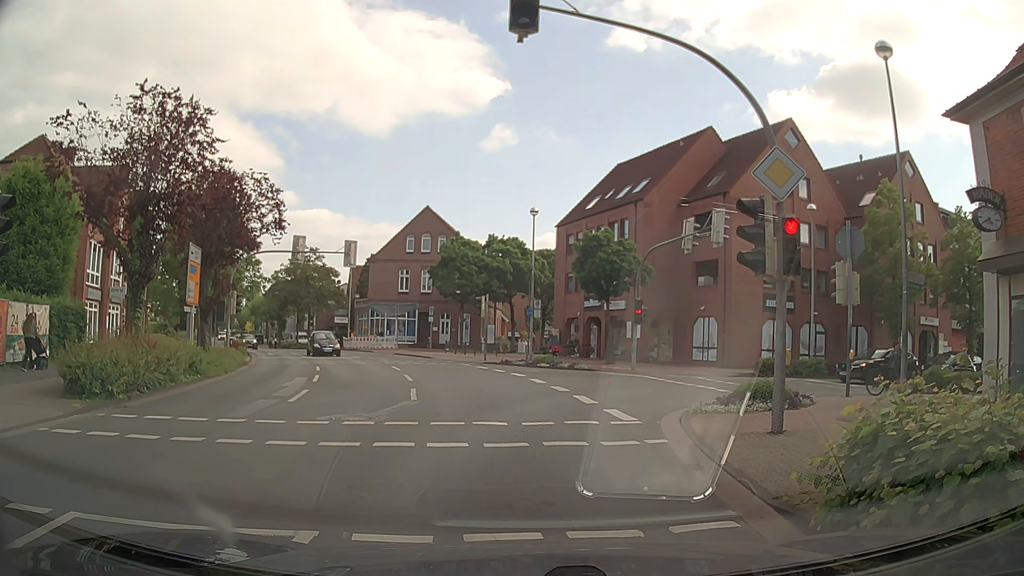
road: tertiary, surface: asphalt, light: Day
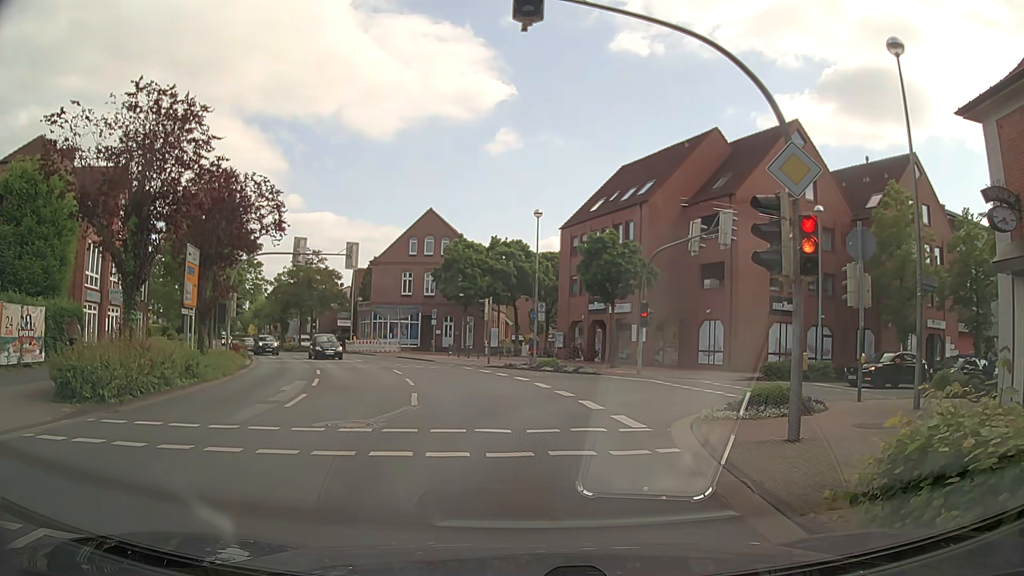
(0.0, +0.5) m; 0°
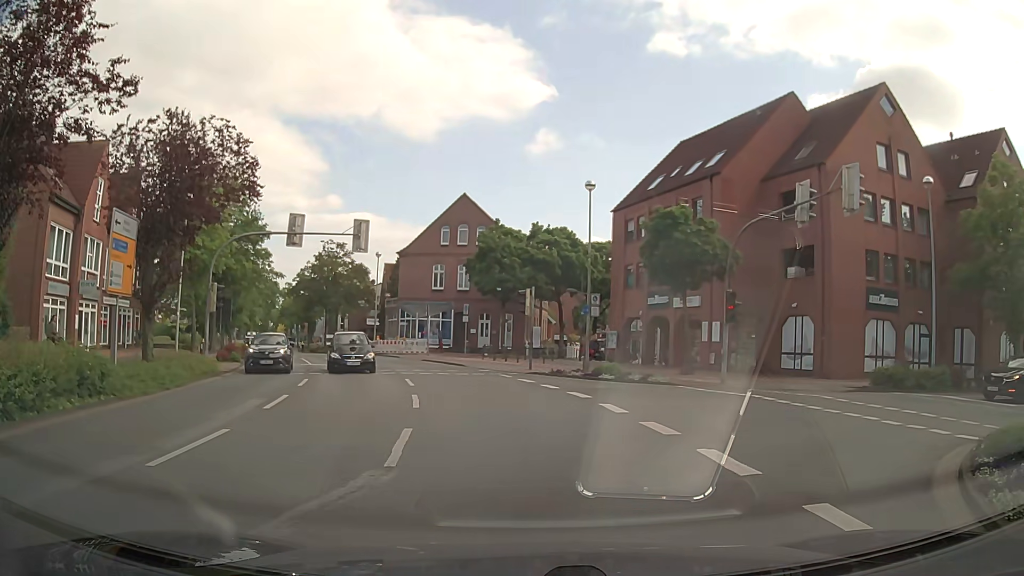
(-0.4, +7.2) m; -4°
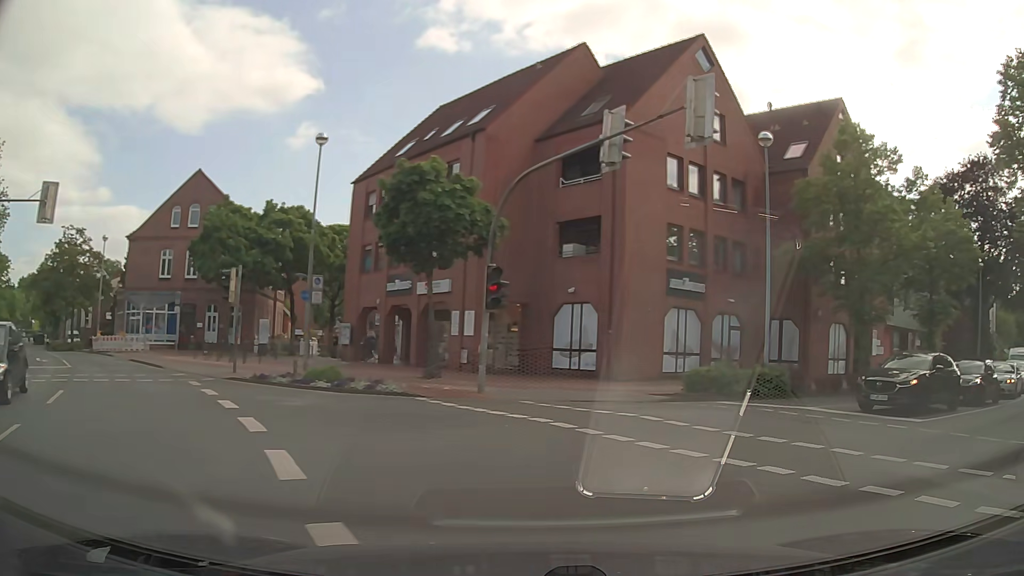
(+1.0, +6.6) m; +20°
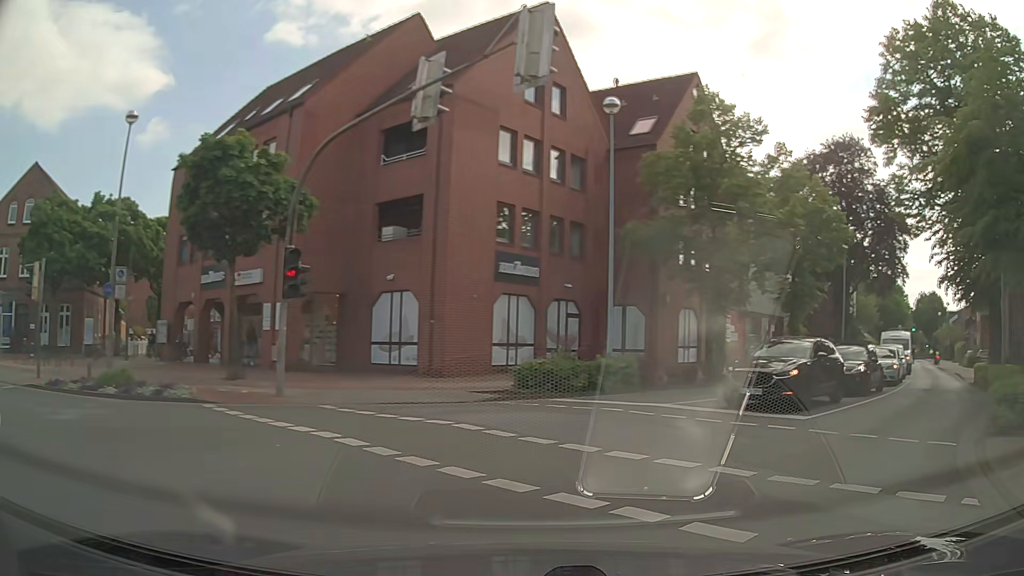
(+0.3, +2.5) m; +16°
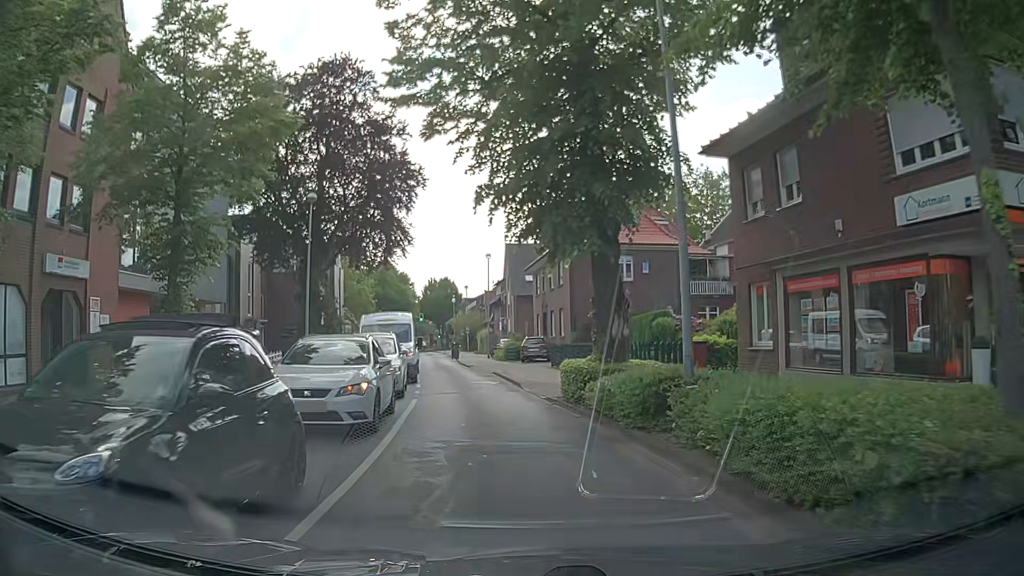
(+7.4, +14.1) m; +41°
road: residential
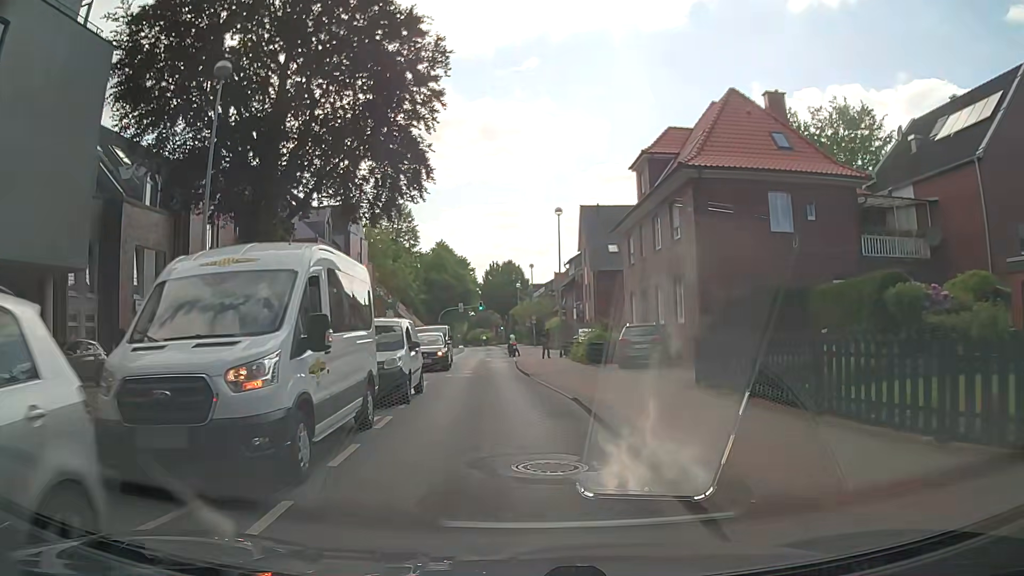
(-1.0, +16.7) m; -7°
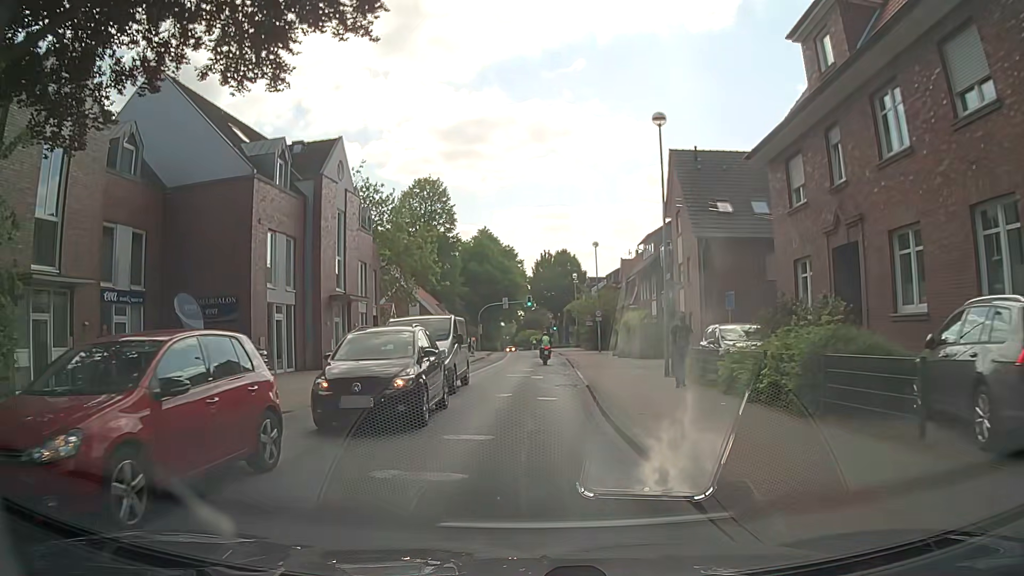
(-0.4, +17.3) m; -4°
(0, +10) (+1, +20) (+1, +30) (+1, +40) (+2, +50) (+2, +60) (+2, +70) (+2, +80) (+2, +90) (+2, +100) m
